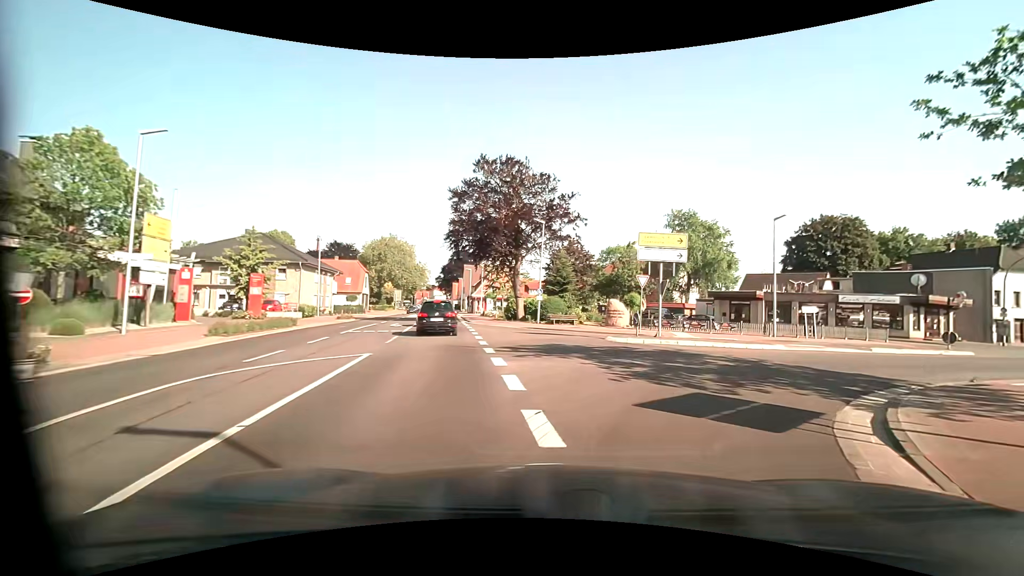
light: Day
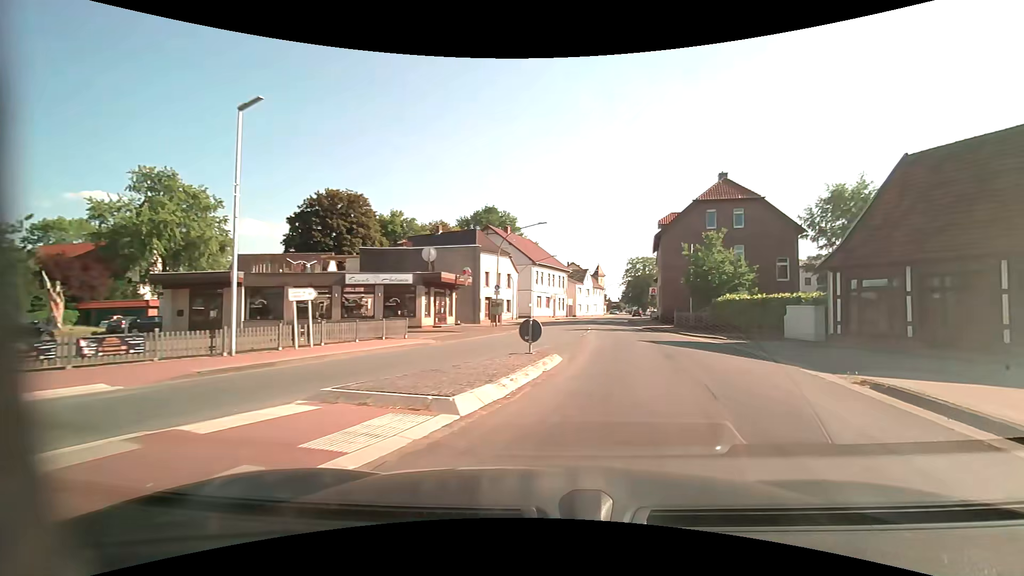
(+7.5, +17.7) m; +50°
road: secondary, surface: asphalt
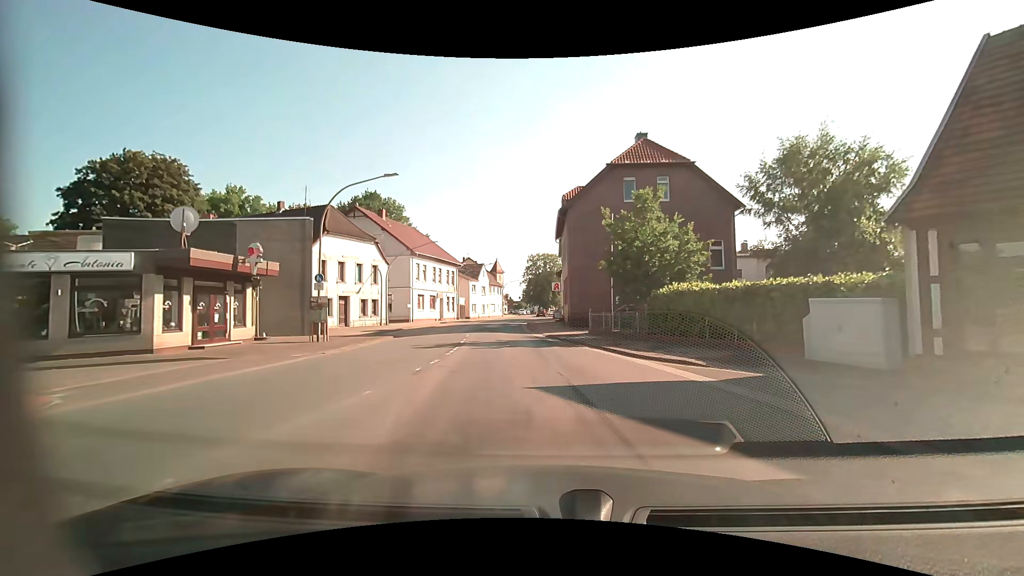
(+2.5, +13.0) m; +13°
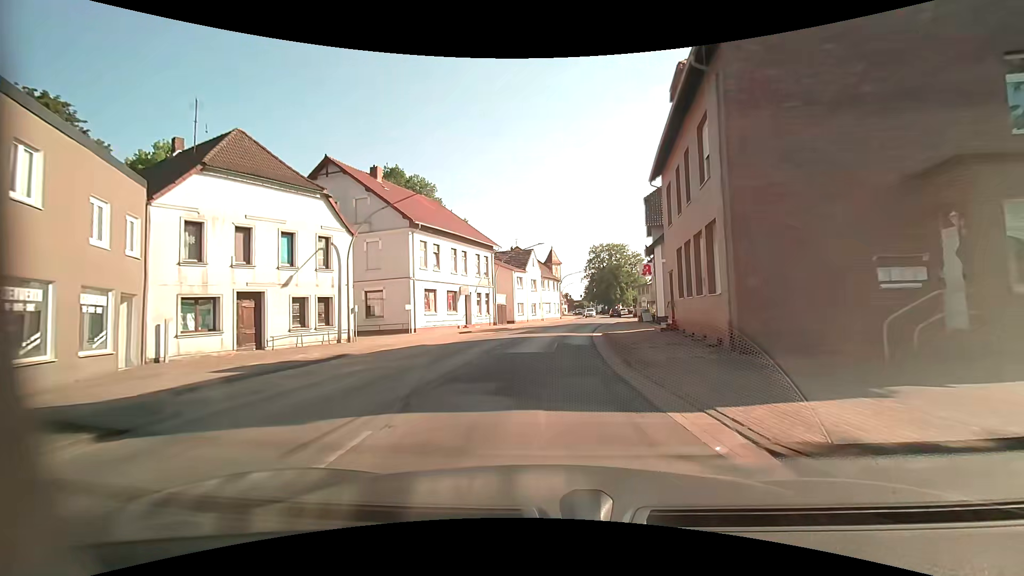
(-1.5, +21.5) m; -7°
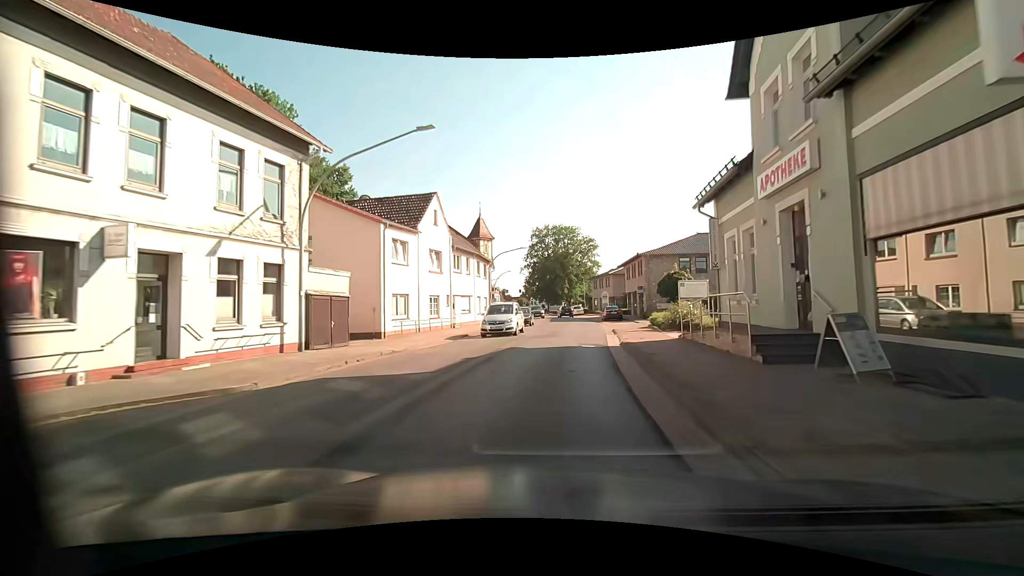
(+1.4, +29.9) m; +7°
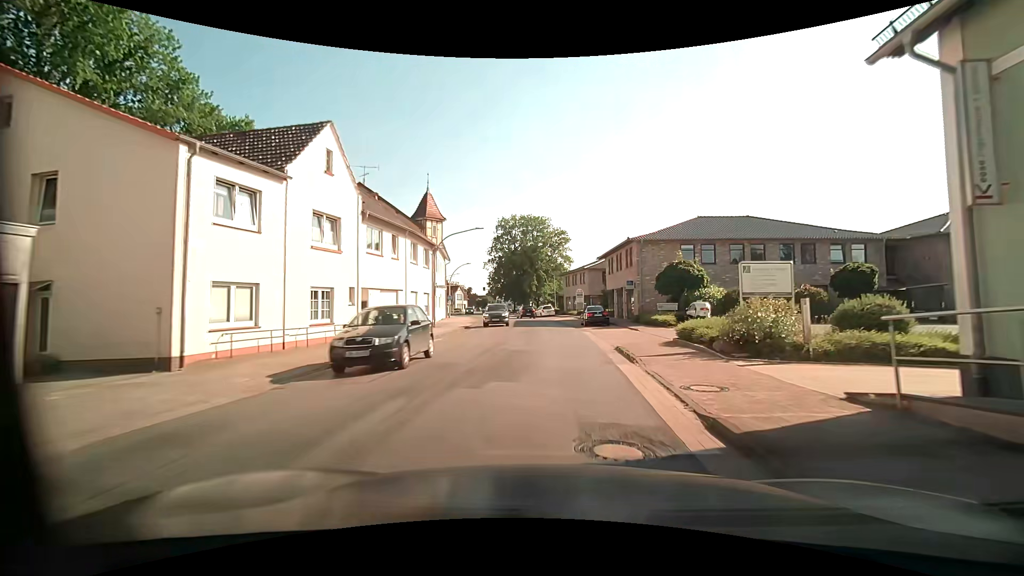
(+0.3, +12.3) m; +2°
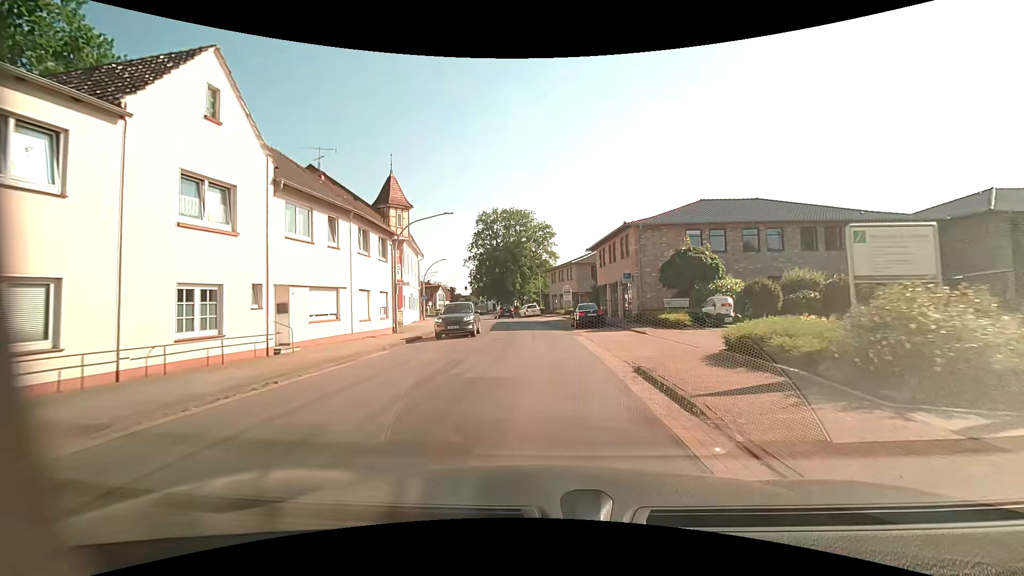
(+0.2, +6.1) m; +4°
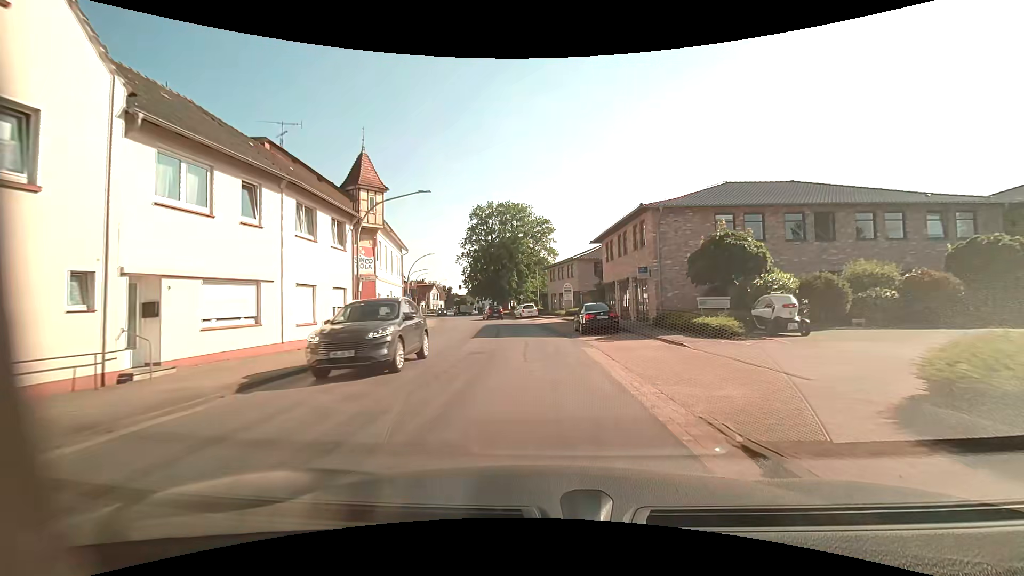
(-0.1, +6.1) m; -1°
(0, +10) (0, +20) (-1, +30) (-2, +40) (-4, +50) (-6, +59) (-9, +69) (-12, +79) (-14, +88) (-16, +98) m
